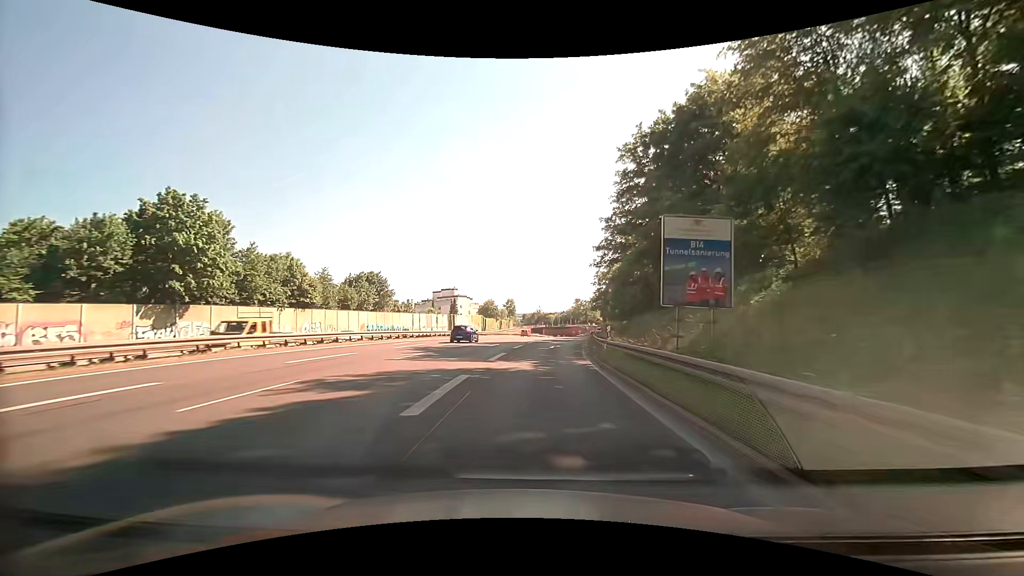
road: trunk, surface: asphalt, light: Day
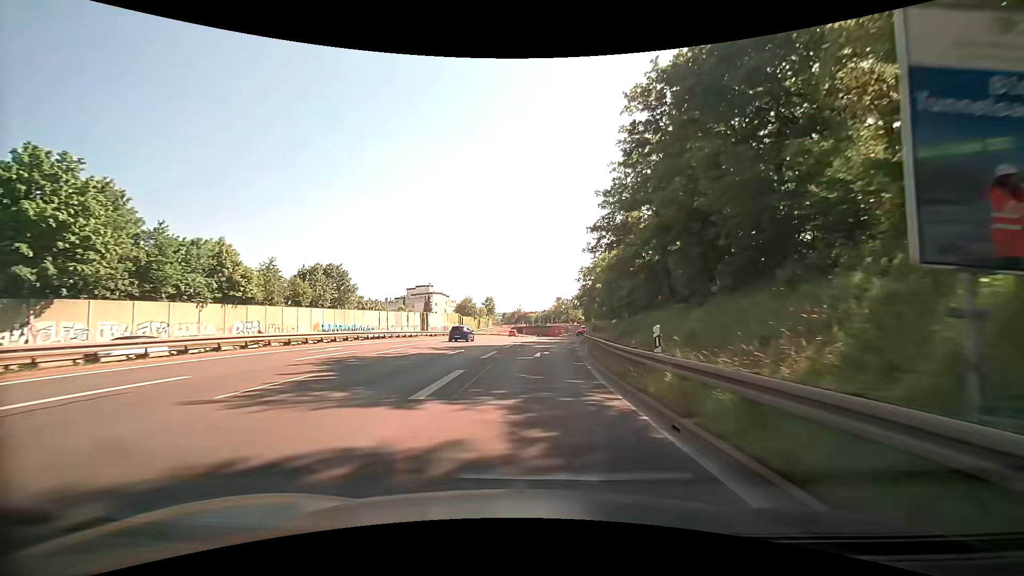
(+0.2, +10.1) m; +2°
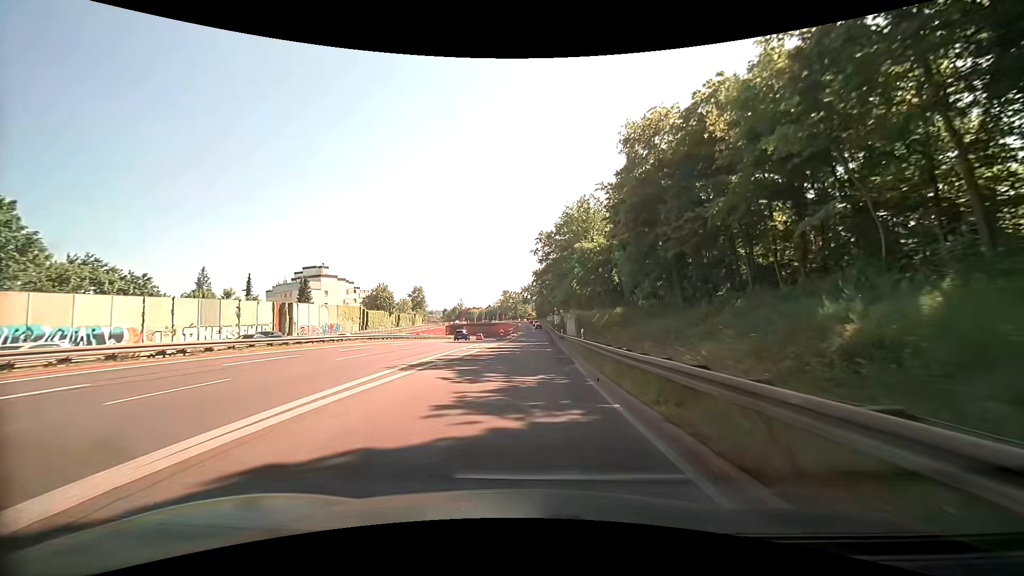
(+3.3, +47.0) m; +6°
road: trunk_link
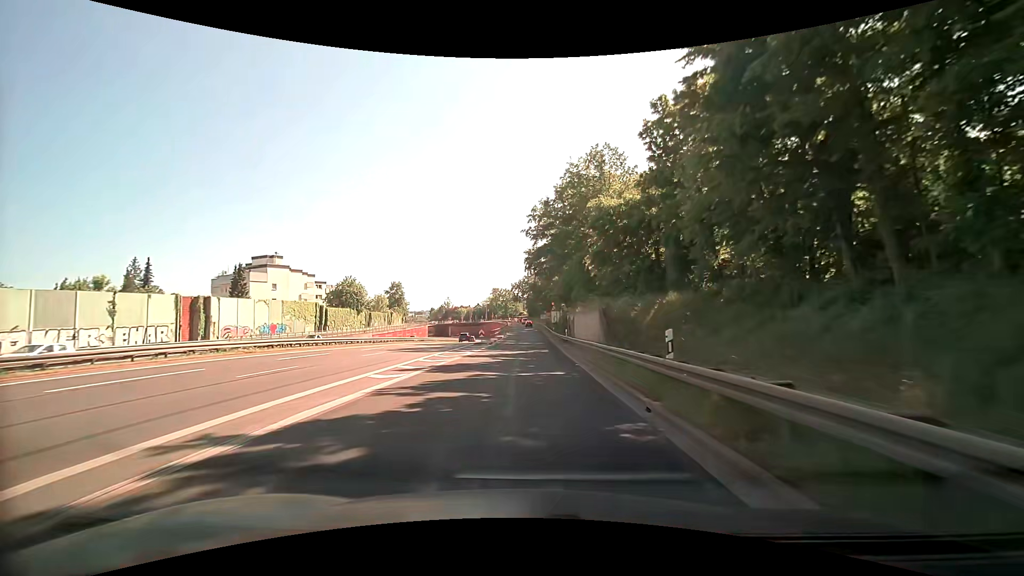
(+0.2, +18.1) m; +1°
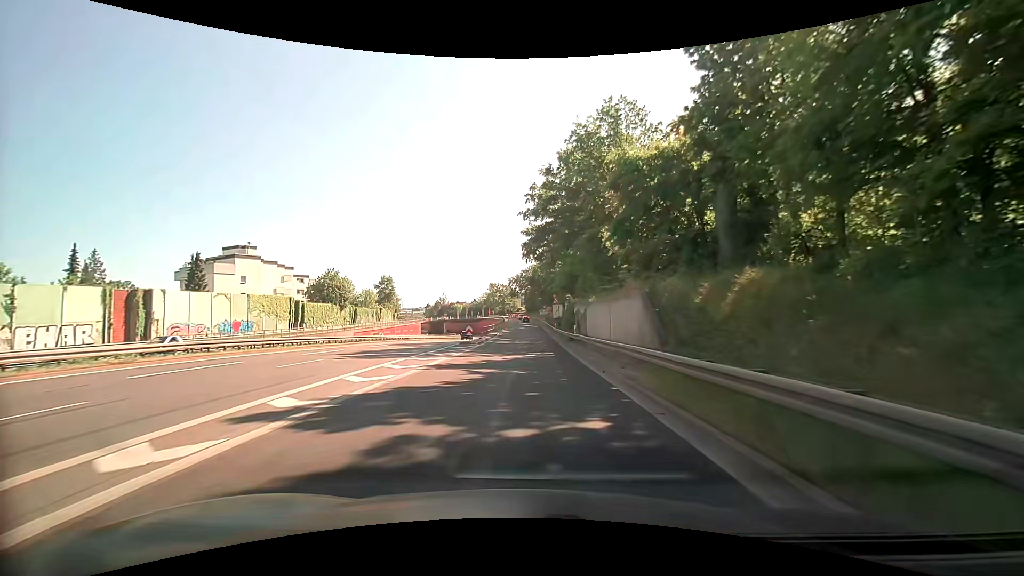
(+0.1, +9.0) m; 0°
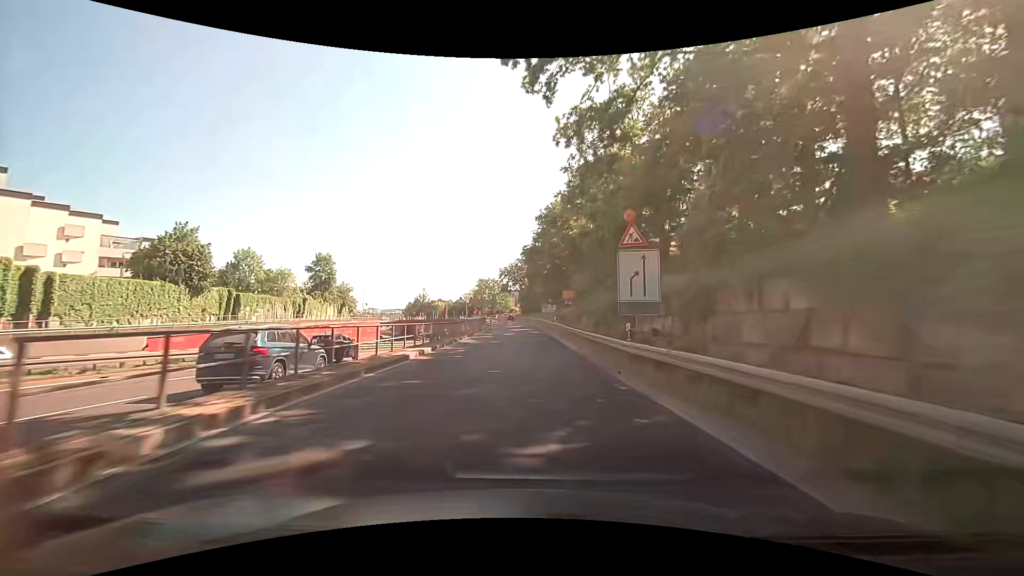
(+0.5, +45.2) m; +1°
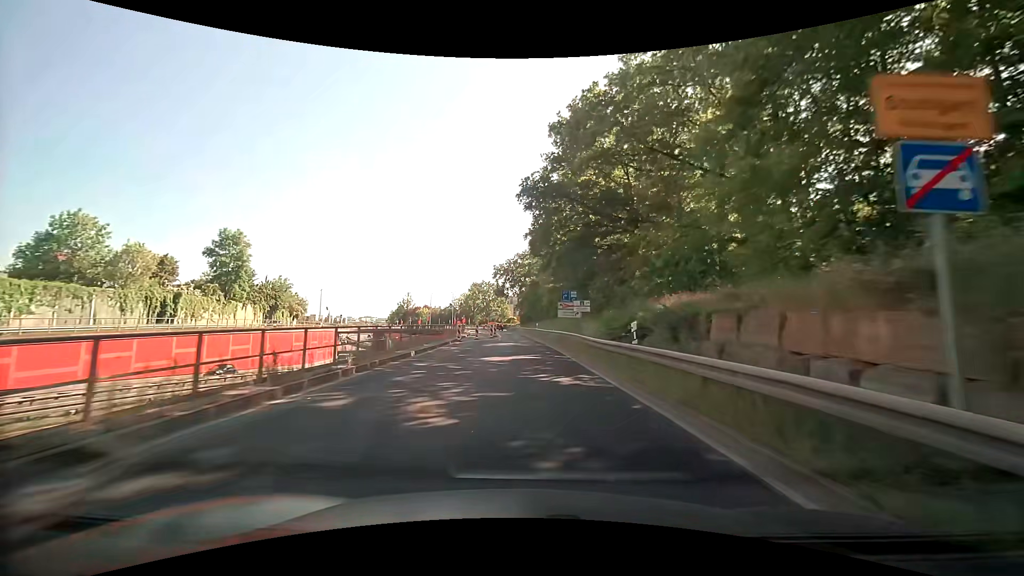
(0.0, +34.5) m; 0°
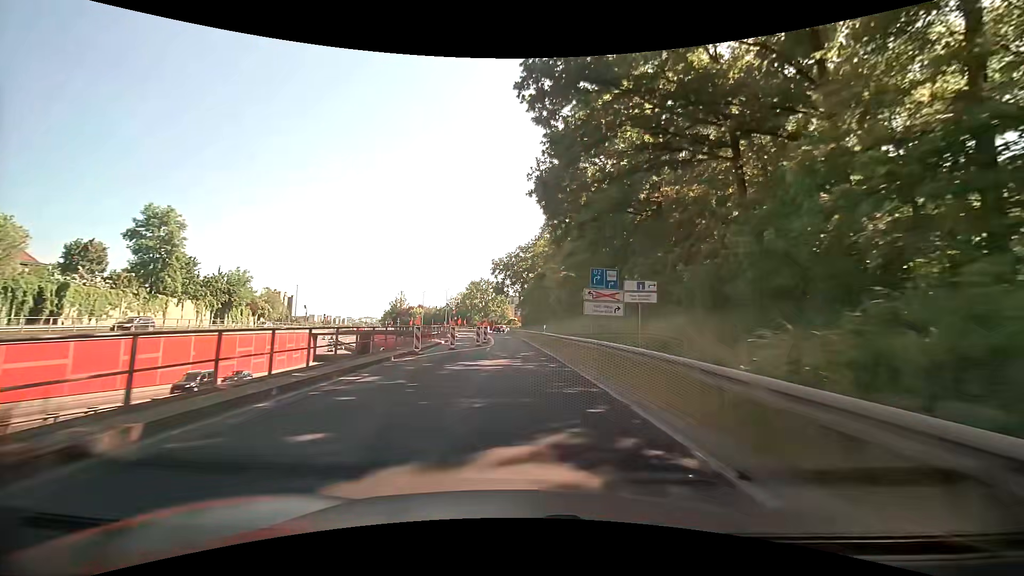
(-0.1, +15.1) m; -1°
(0, +10) (0, +20) (-1, +30) (-1, +40) (-2, +50) (-2, +60) (-3, +70) (-4, +80) (-4, +90) (-5, +100) m
